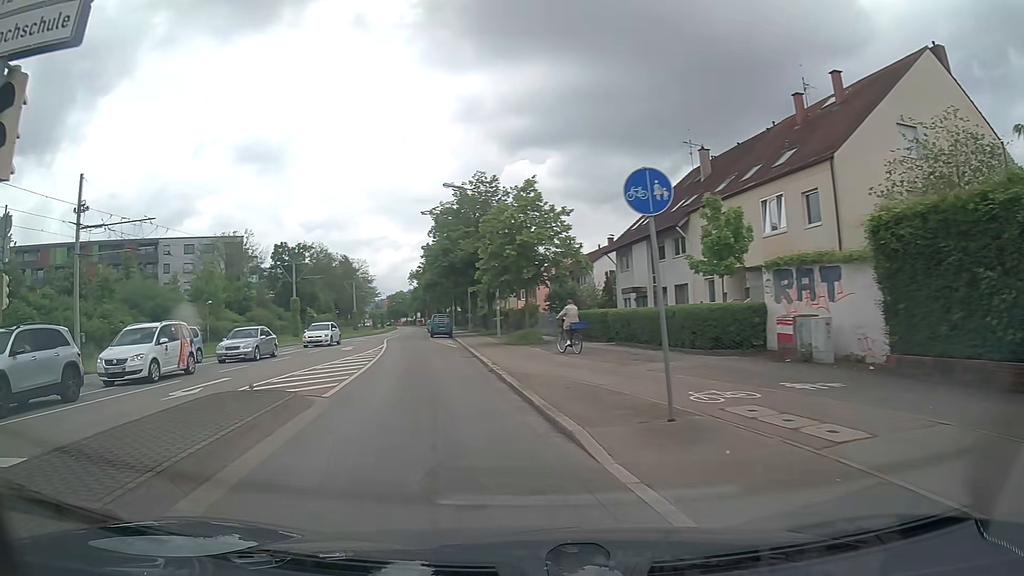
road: tertiary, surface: asphalt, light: Day
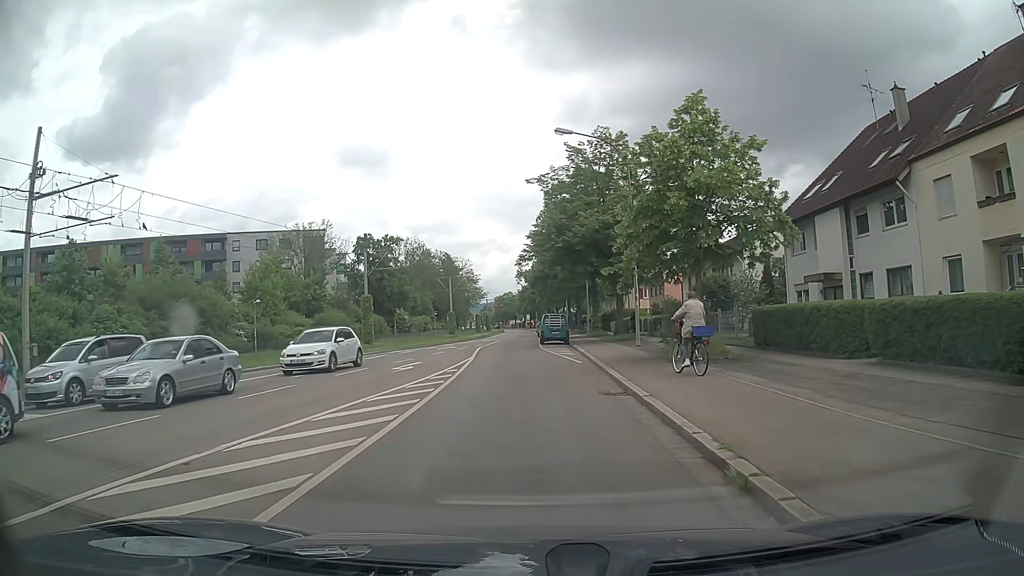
(-1.6, +13.1) m; -9°
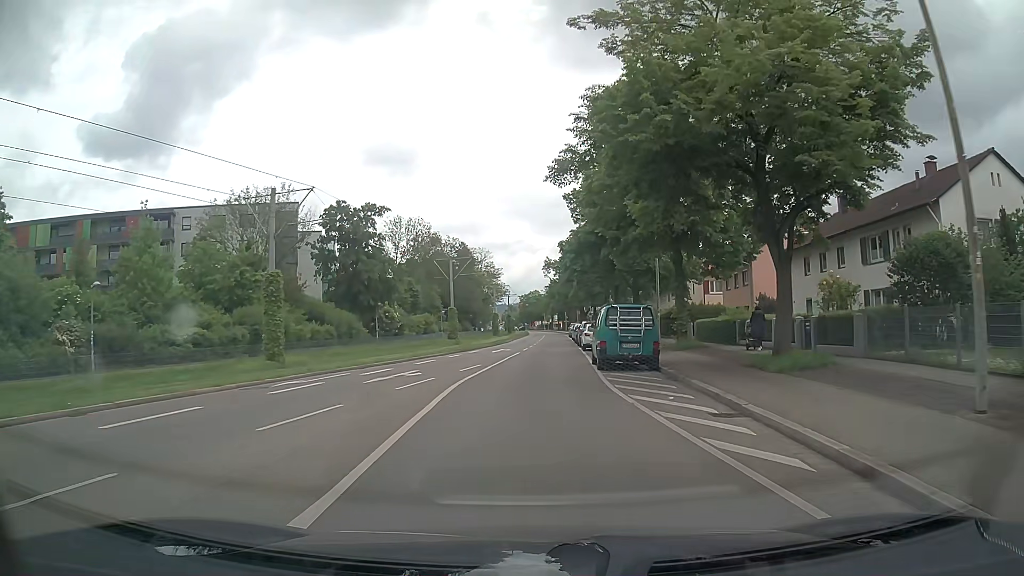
(-0.7, +22.8) m; -3°
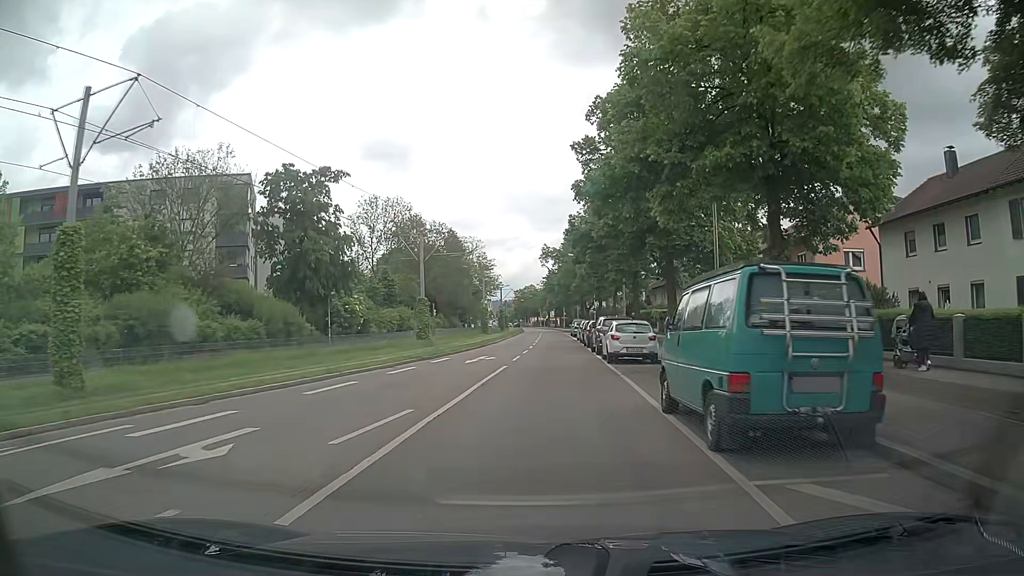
(+0.1, +13.1) m; 0°
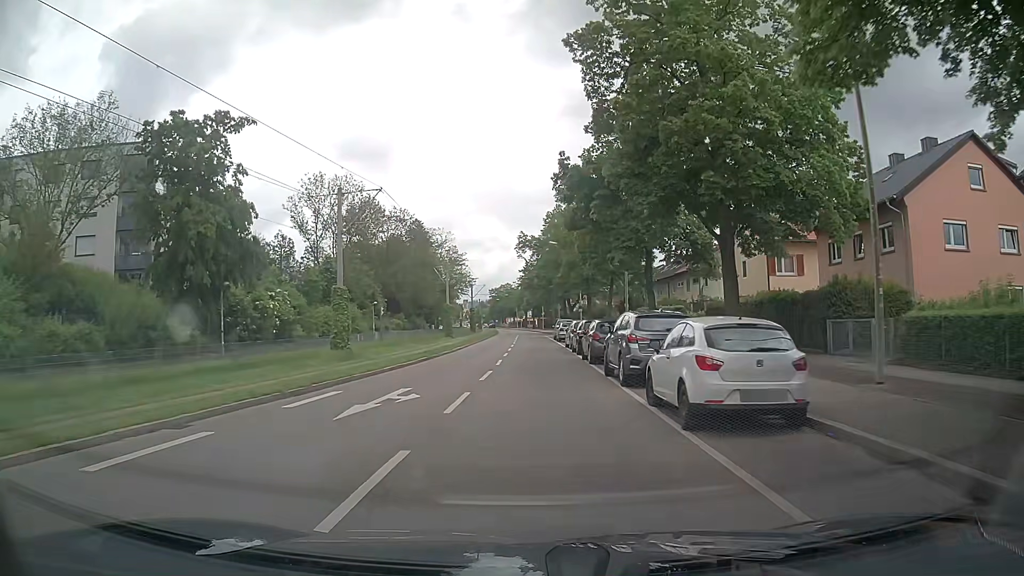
(+0.3, +13.8) m; +2°
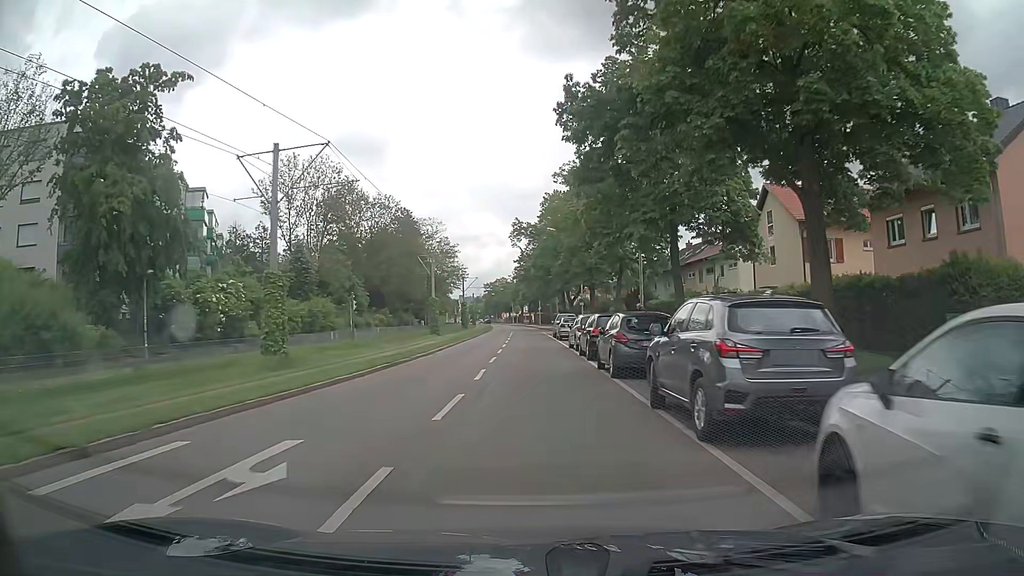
(+0.1, +7.1) m; +1°
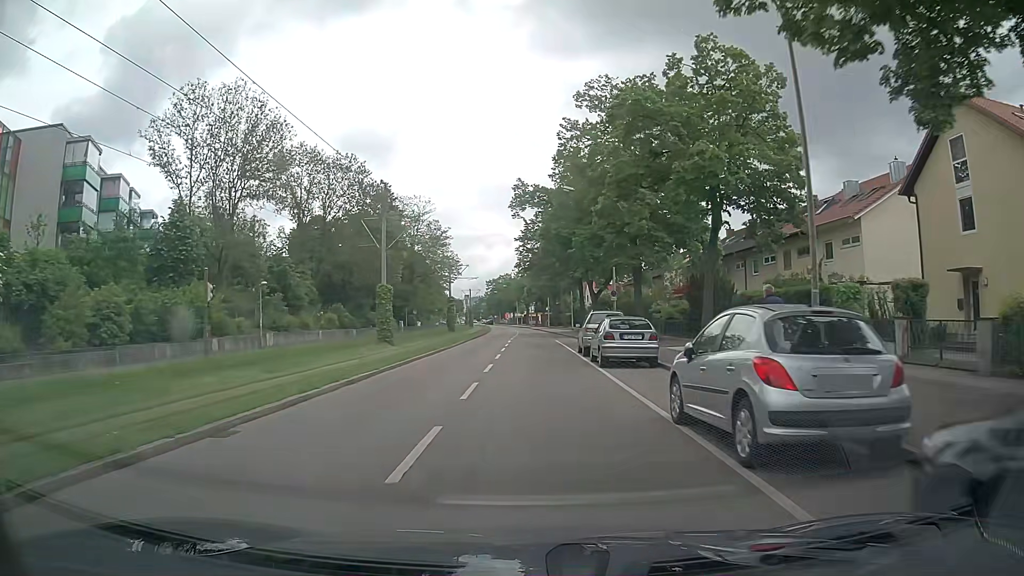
(-0.2, +21.4) m; -1°
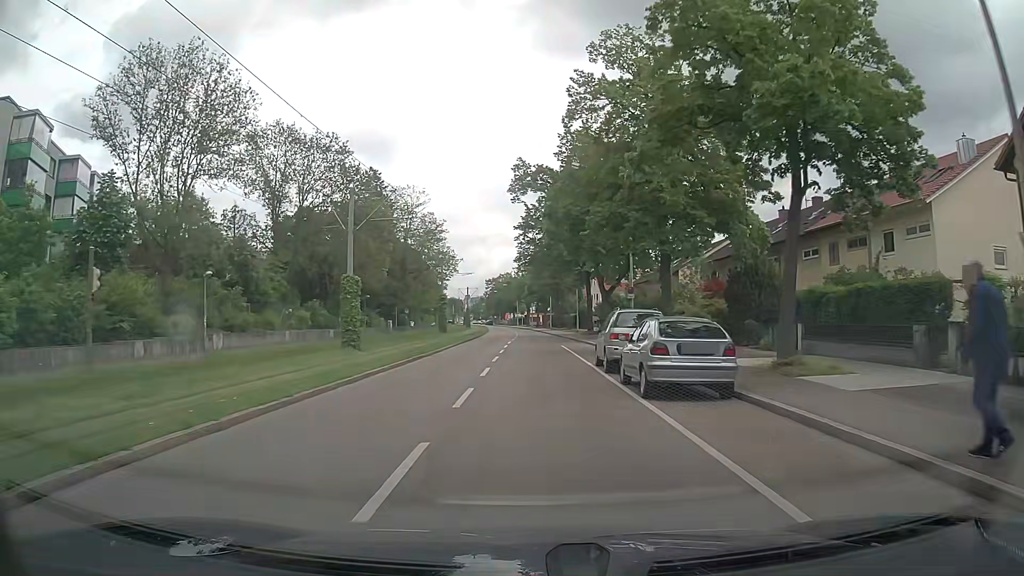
(0.0, +7.1) m; 0°
(0, +10) (0, +20) (0, +30) (0, +40) (0, +50) (0, +60) (0, +70) (-1, +80) (-1, +90) (-2, +100) m
